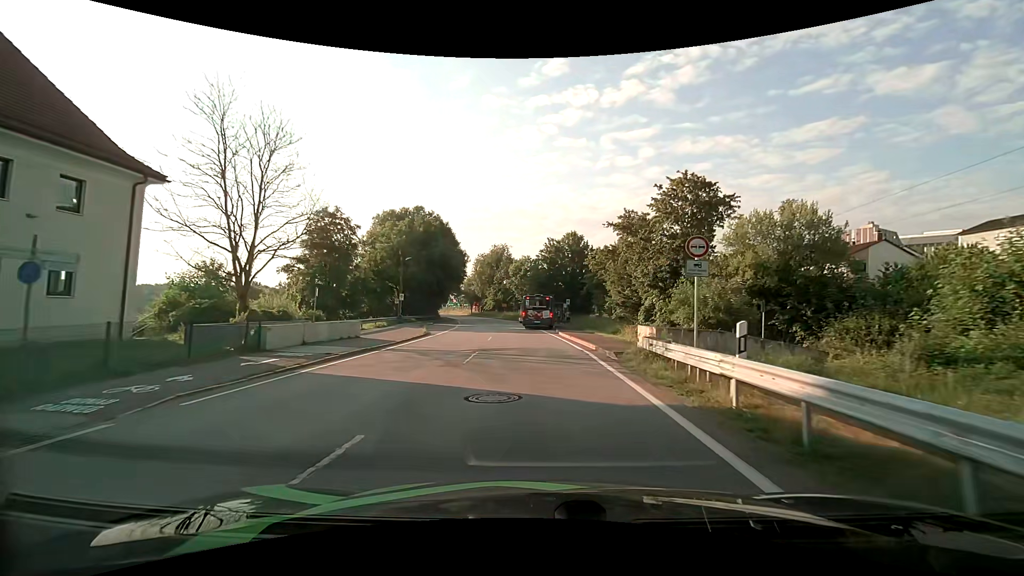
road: primary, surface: asphalt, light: Day
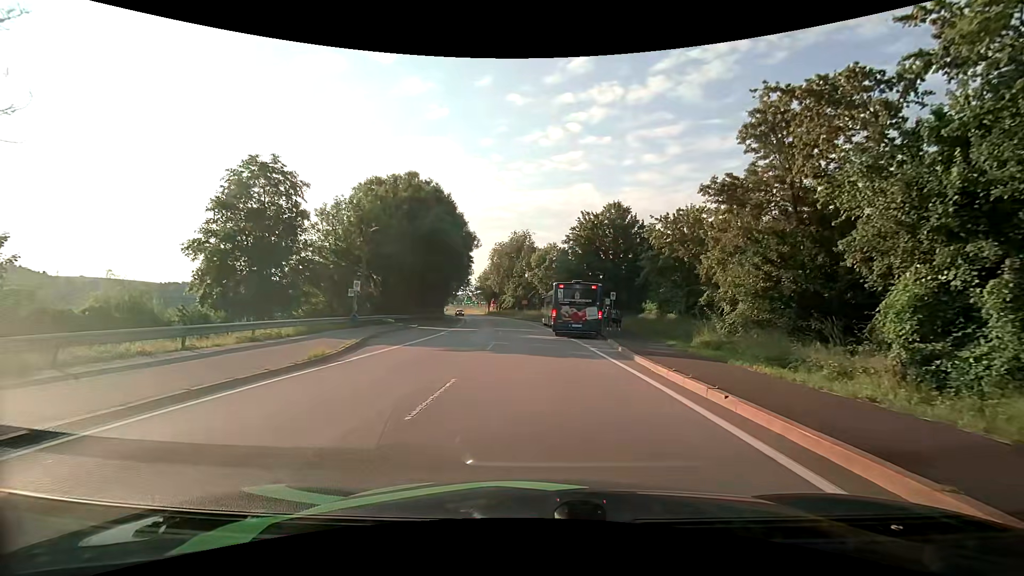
(-0.5, +19.1) m; -2°
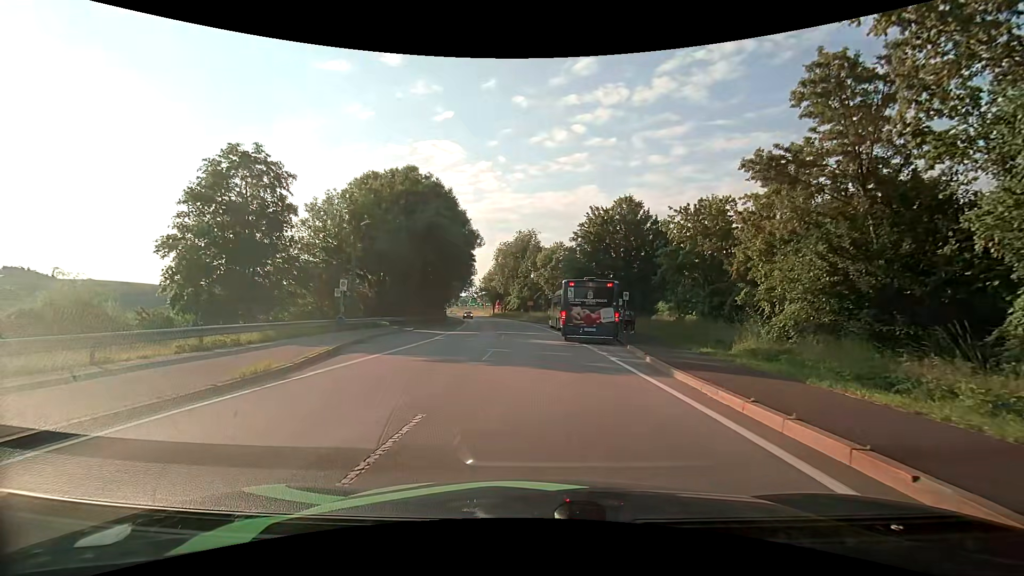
(-0.1, +3.4) m; -2°
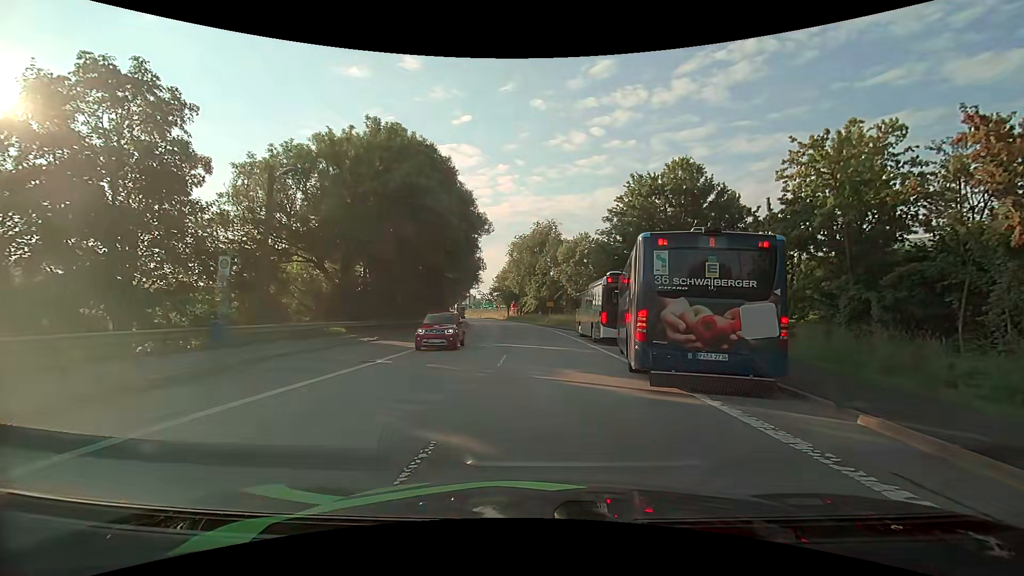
(-0.2, +13.2) m; -2°
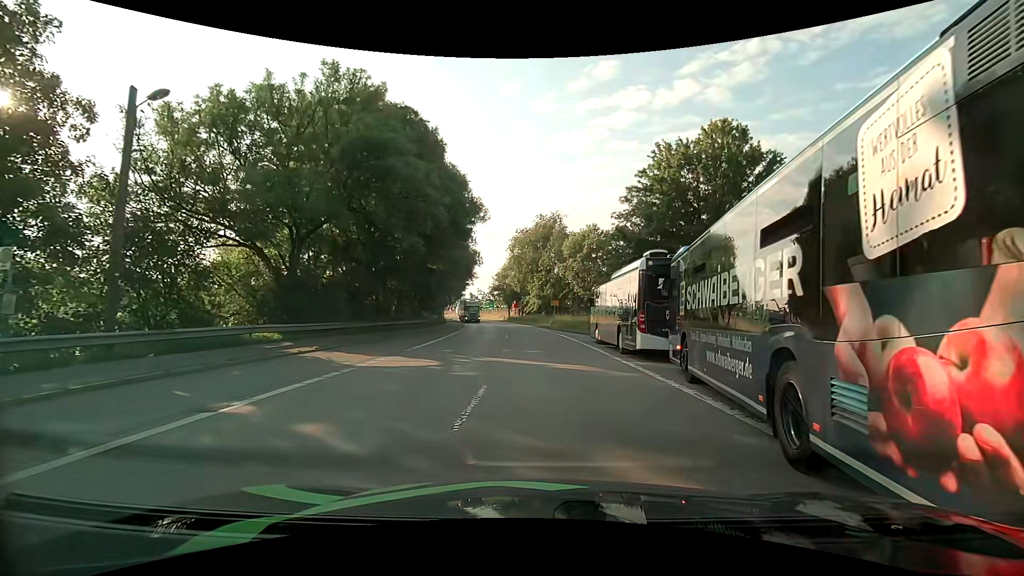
(-0.1, +7.6) m; 0°
